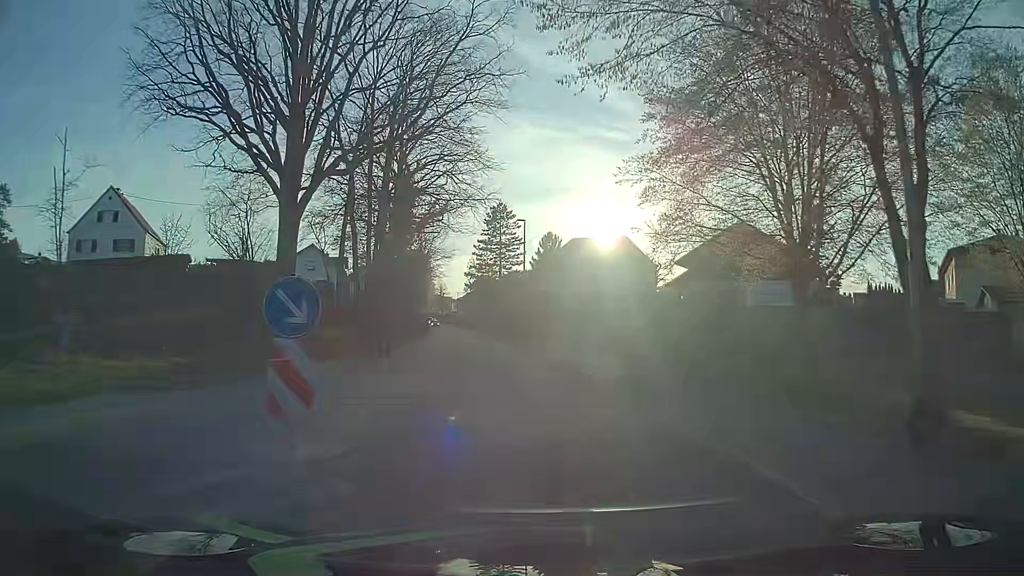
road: tertiary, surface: asphalt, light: Day
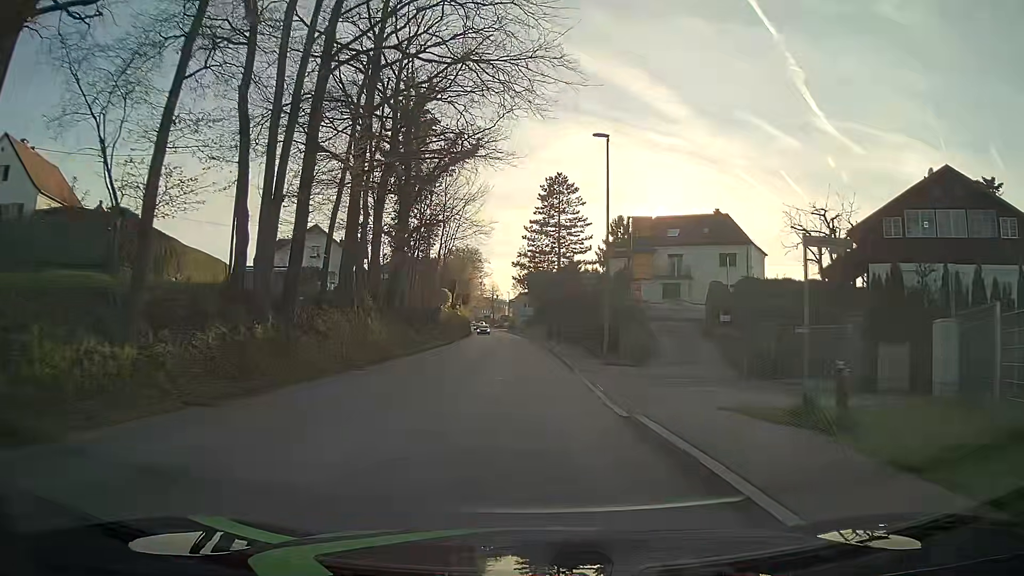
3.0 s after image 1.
(-1.1, +22.3) m; -4°
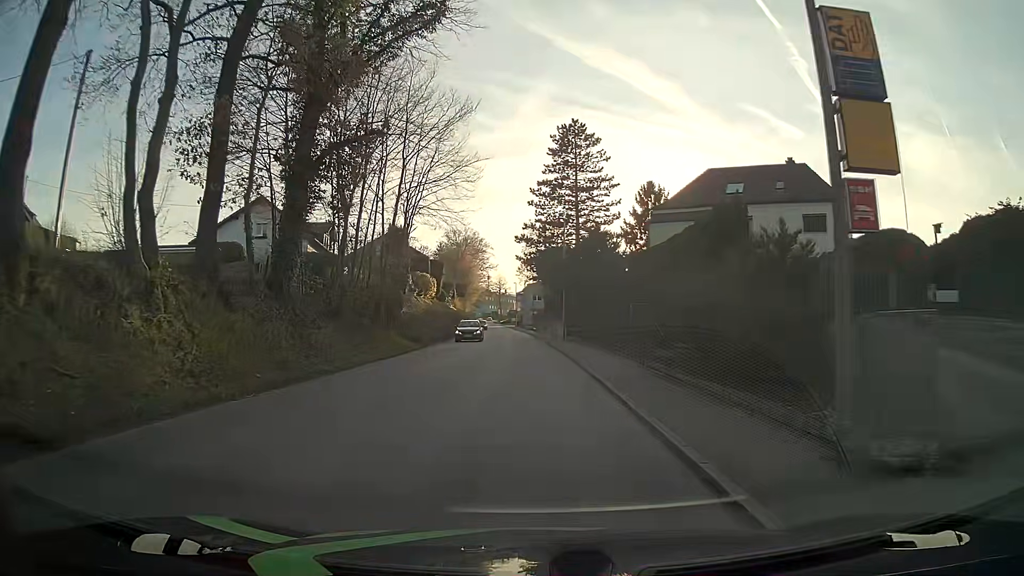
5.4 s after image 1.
(-0.3, +18.0) m; -1°
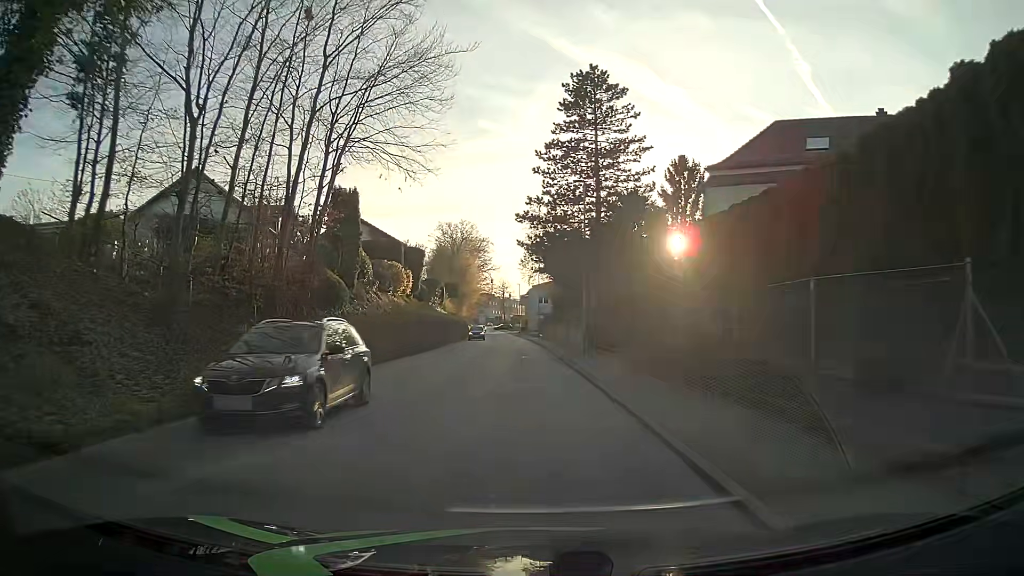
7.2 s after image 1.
(-0.3, +13.5) m; 0°
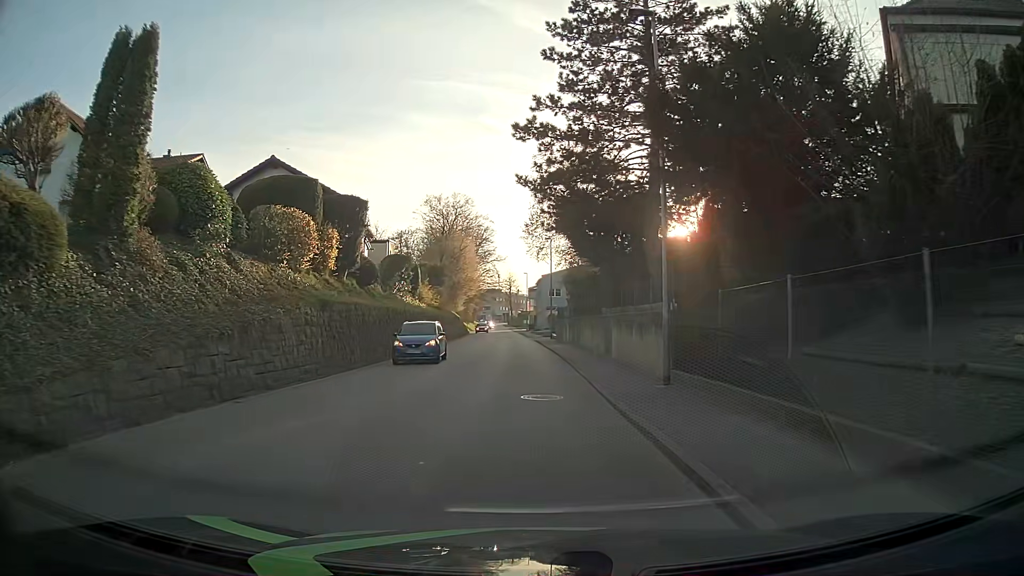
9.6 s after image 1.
(-0.2, +17.9) m; -1°
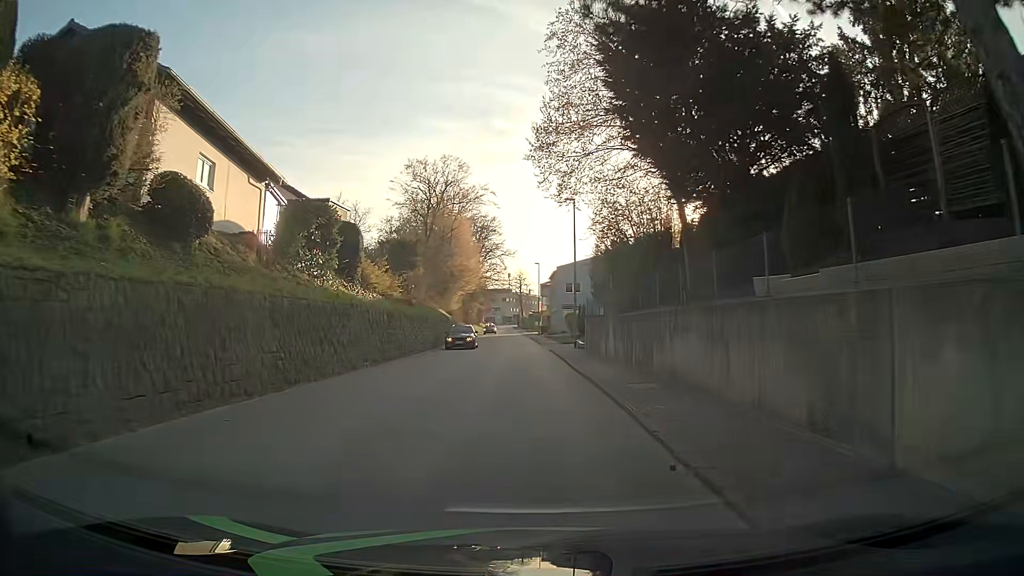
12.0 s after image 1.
(-0.2, +18.0) m; -1°
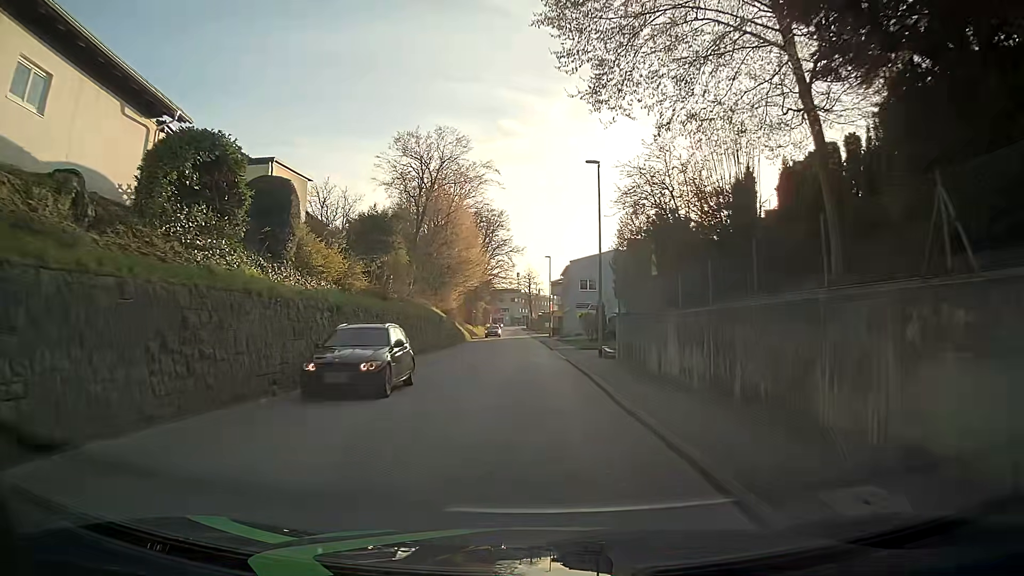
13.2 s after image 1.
(0.0, +8.9) m; -1°
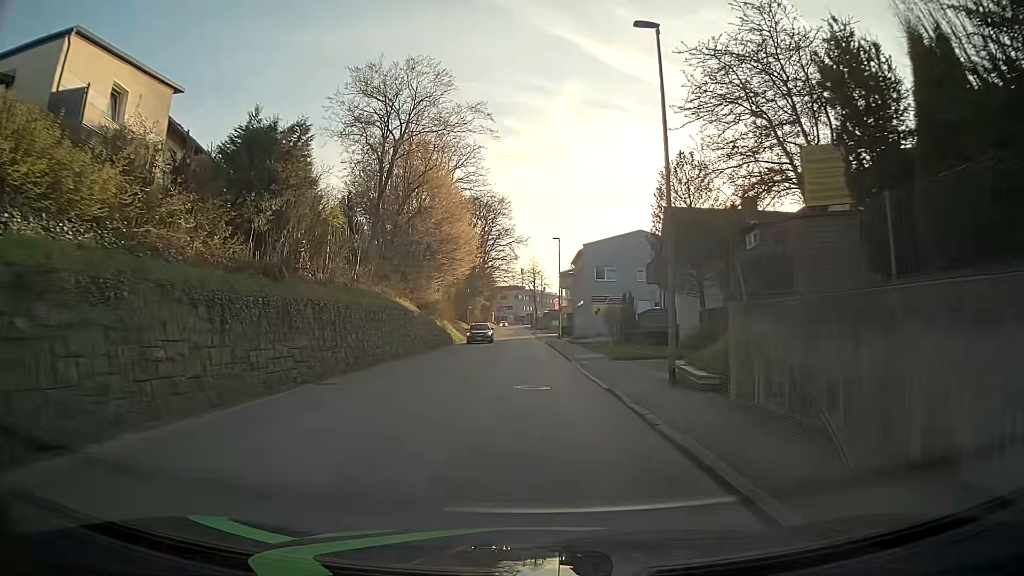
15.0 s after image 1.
(+0.2, +13.4) m; 0°
(0, +10) (0, +20) (0, +30) (0, +40) (0, +50) (-1, +60) (-1, +70) (-1, +80) (-1, +90) (-1, +100) m
